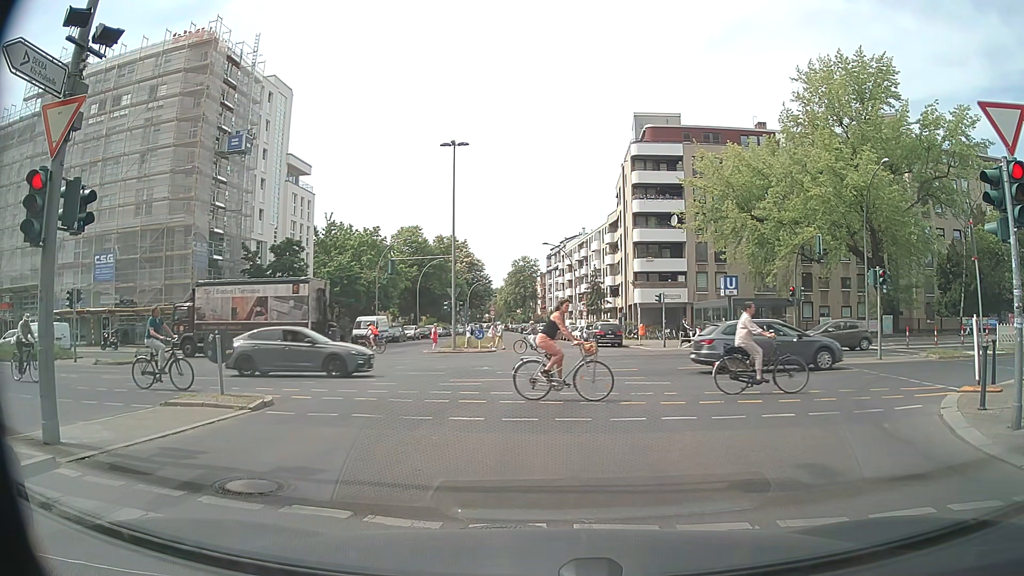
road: tertiary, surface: asphalt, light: Day
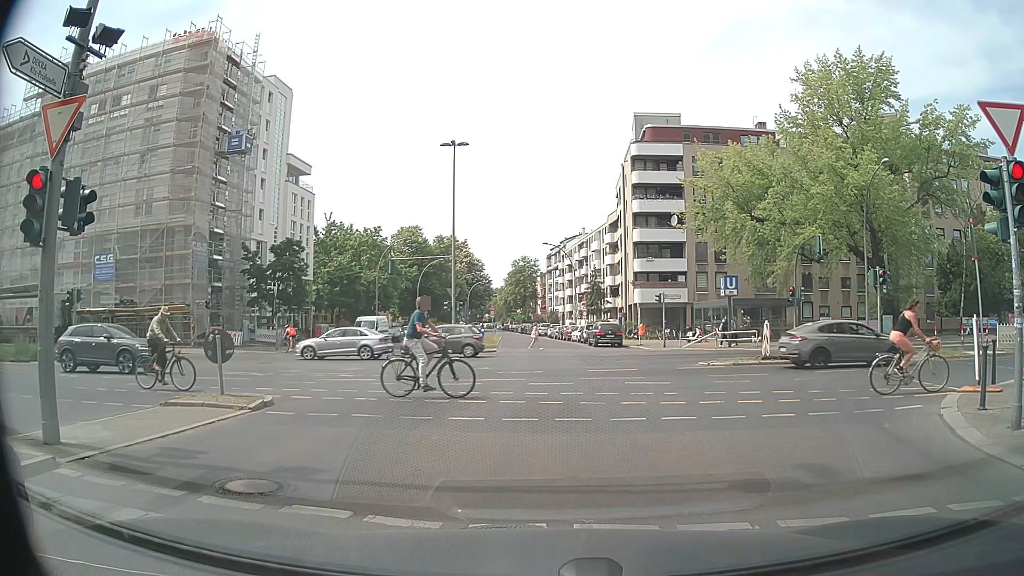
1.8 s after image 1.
(0.0, 0.0) m; 0°
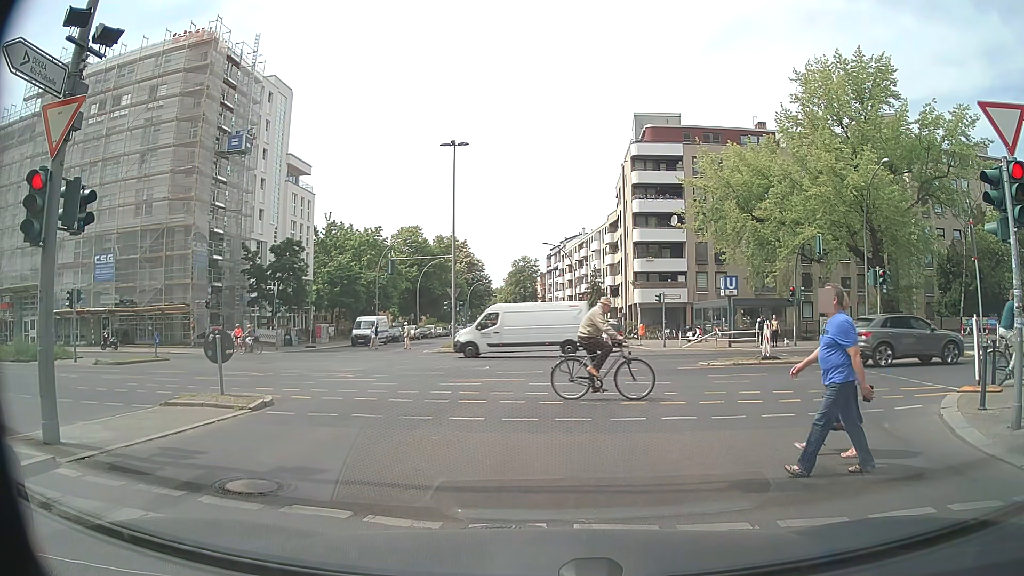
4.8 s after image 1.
(0.0, 0.0) m; 0°
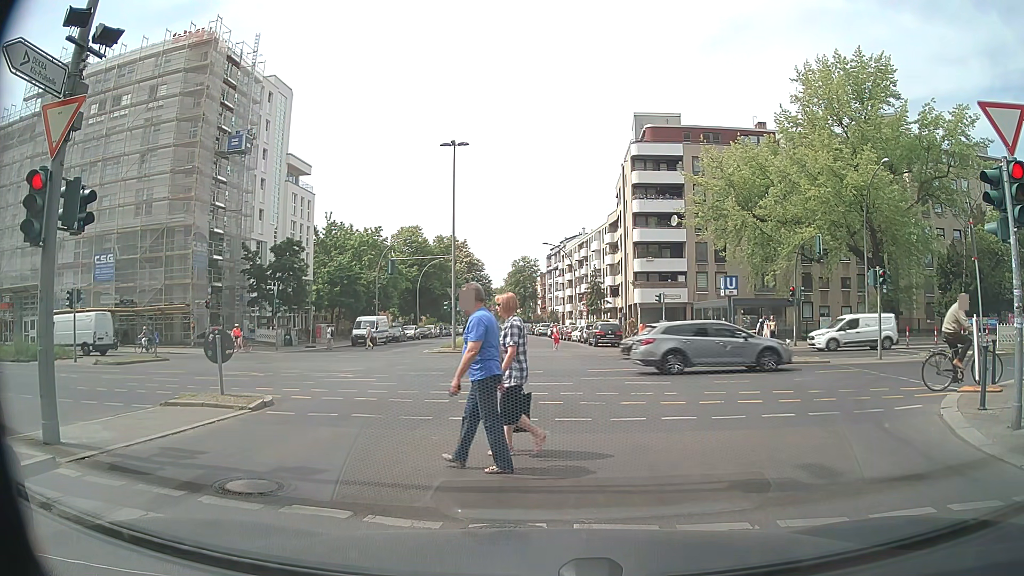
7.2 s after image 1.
(0.0, 0.0) m; 0°
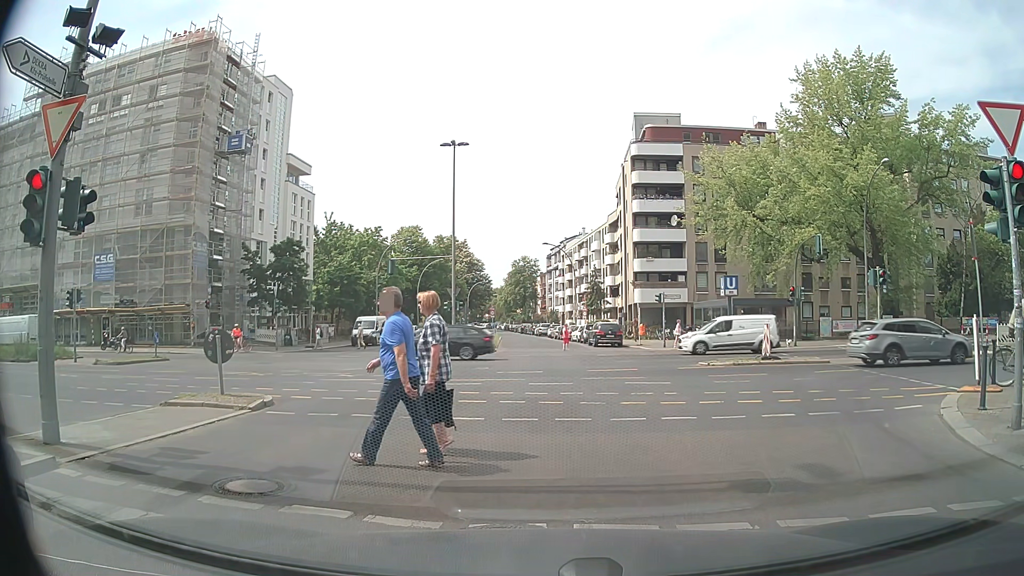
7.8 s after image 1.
(0.0, 0.0) m; 0°
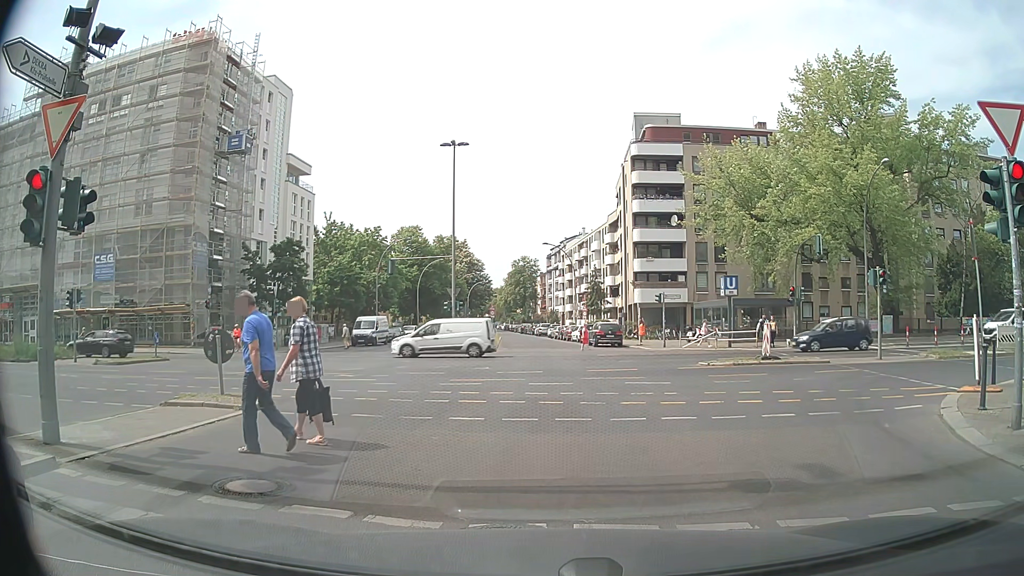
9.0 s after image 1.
(0.0, 0.0) m; 0°
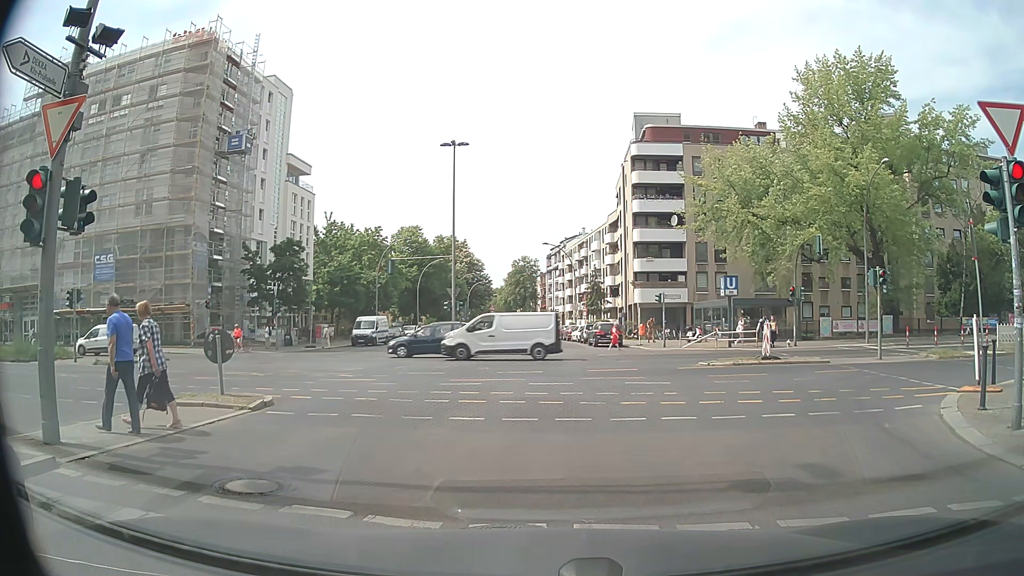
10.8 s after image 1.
(0.0, 0.0) m; 0°
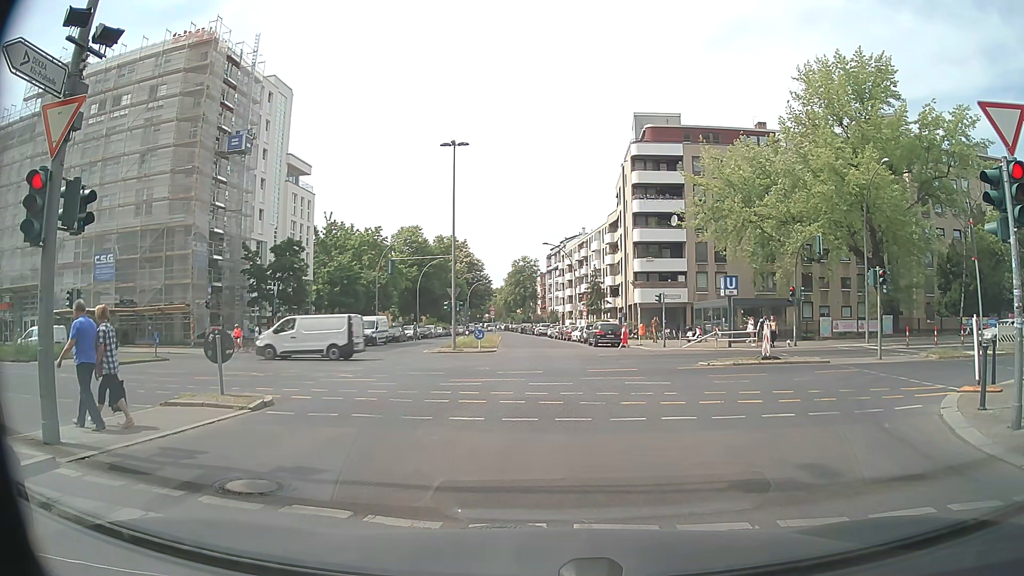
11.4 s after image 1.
(0.0, 0.0) m; 0°
